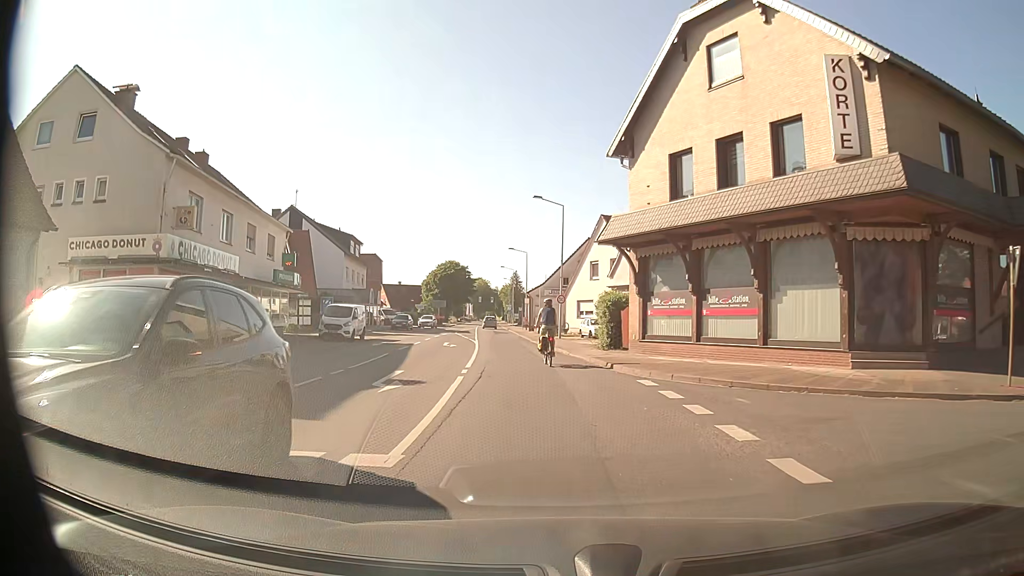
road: secondary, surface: asphalt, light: Day
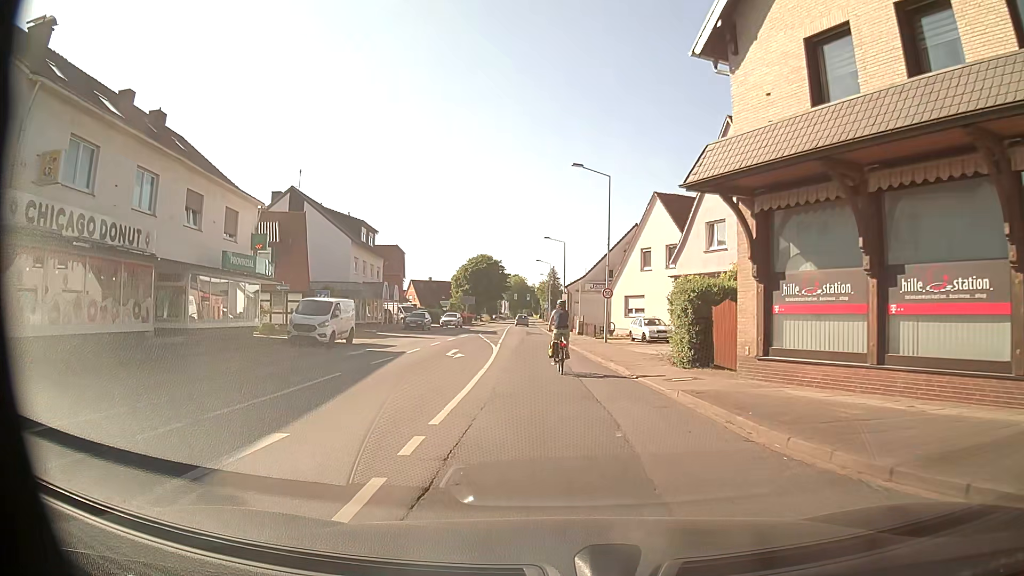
(-0.3, +9.5) m; -4°
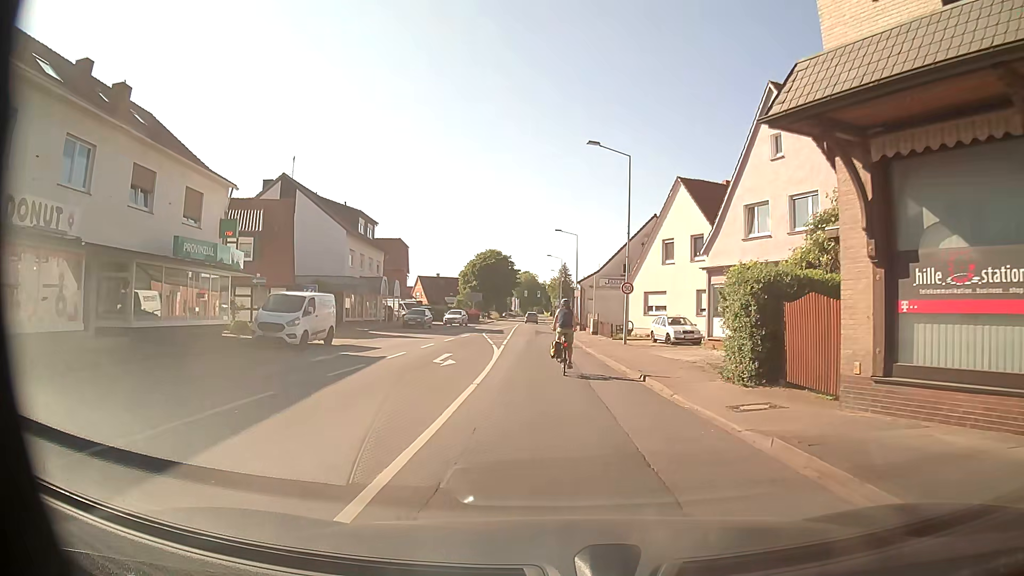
(0.0, +4.4) m; -1°
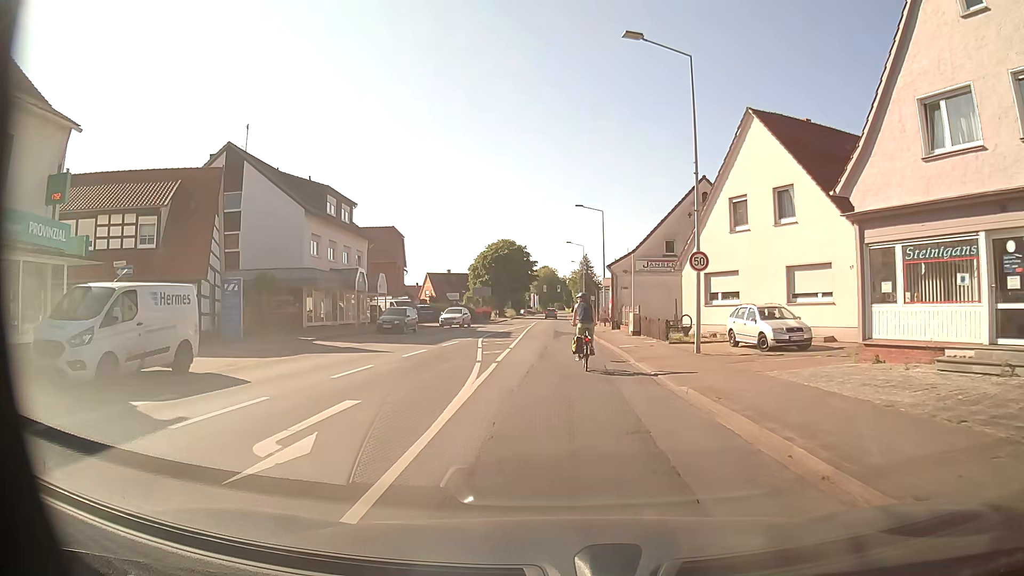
(-0.1, +12.5) m; -1°
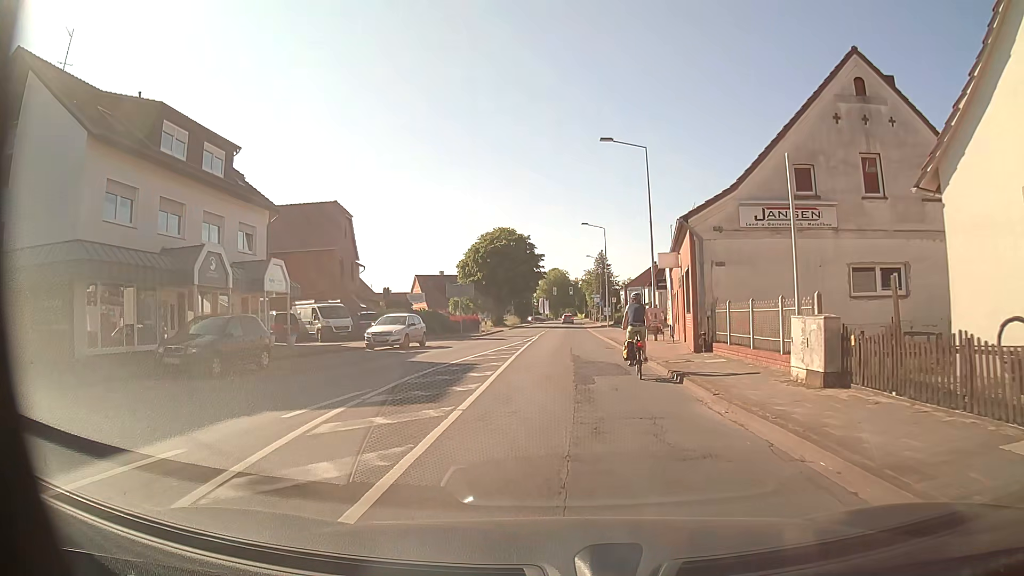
(-0.3, +22.2) m; -1°
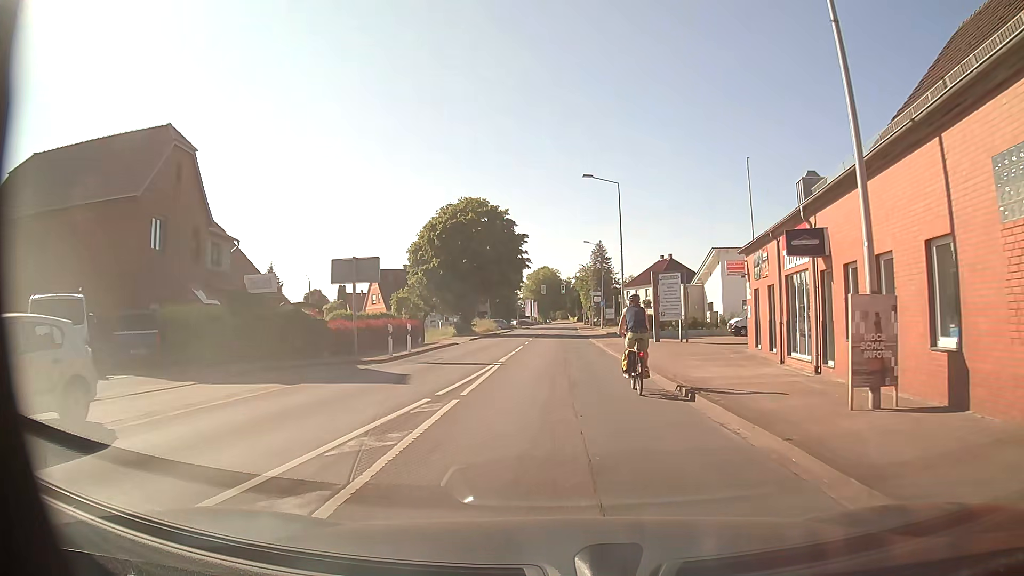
(-0.1, +23.0) m; 0°
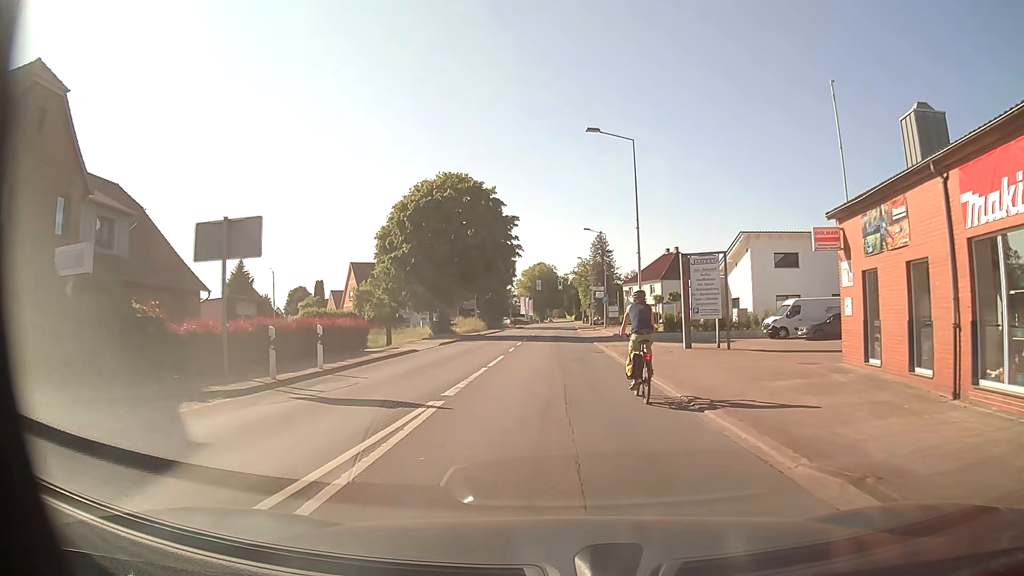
(+0.1, +9.9) m; +1°
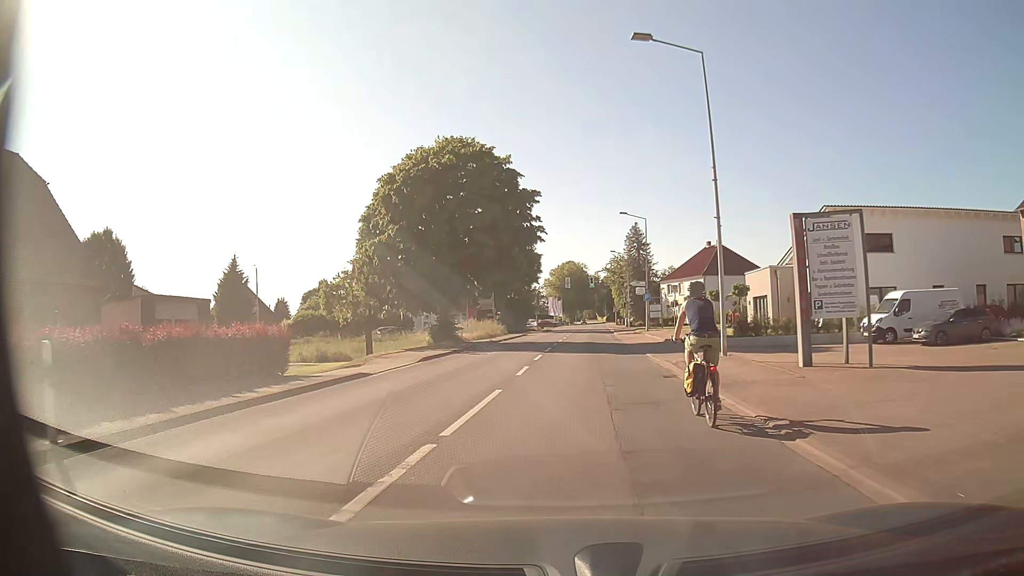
(-0.2, +10.9) m; -3°
(0, +10) (-1, +20) (-2, +30) (-1, +40) (0, +50) (+1, +60) (+2, +70) (+3, +80) (+4, +90) (+5, +100) m
